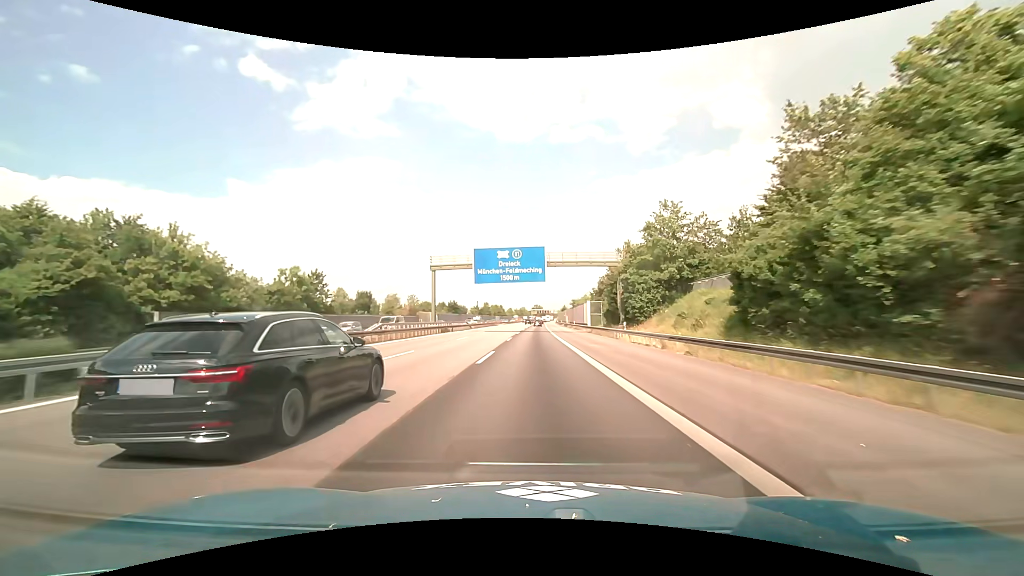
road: motorway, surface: asphalt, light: Day
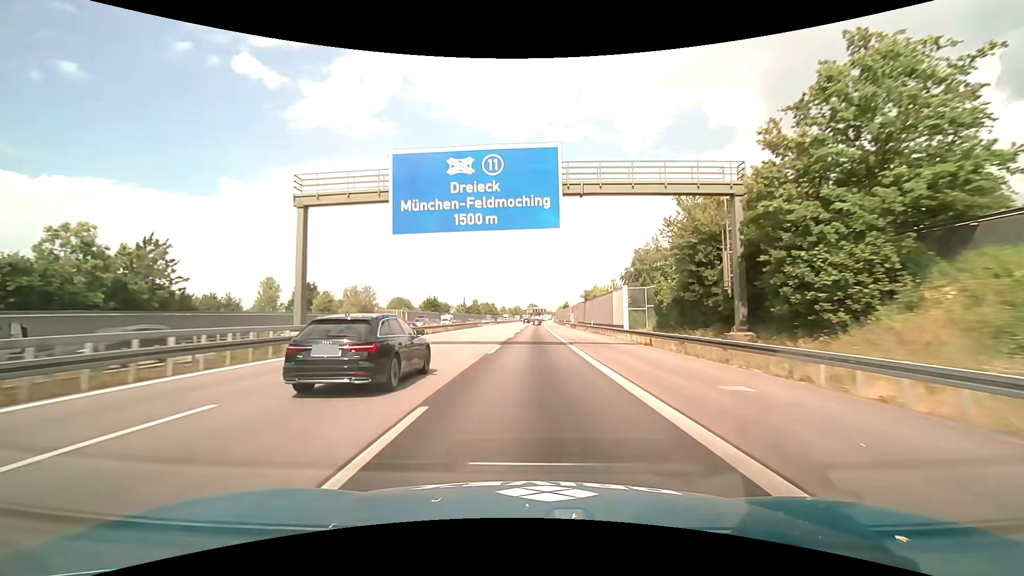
(+0.1, +31.6) m; 0°
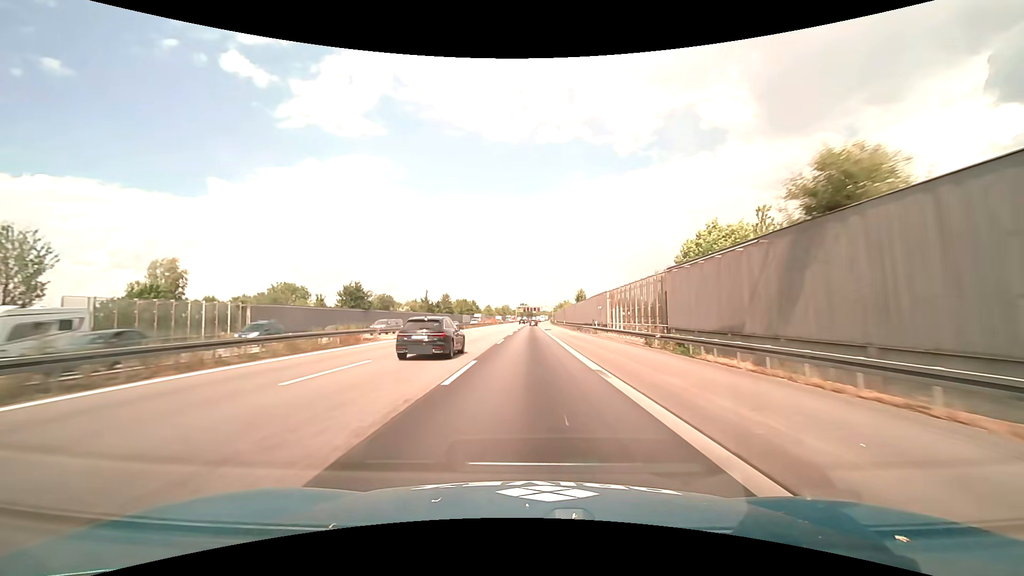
(+0.6, +63.2) m; +1°
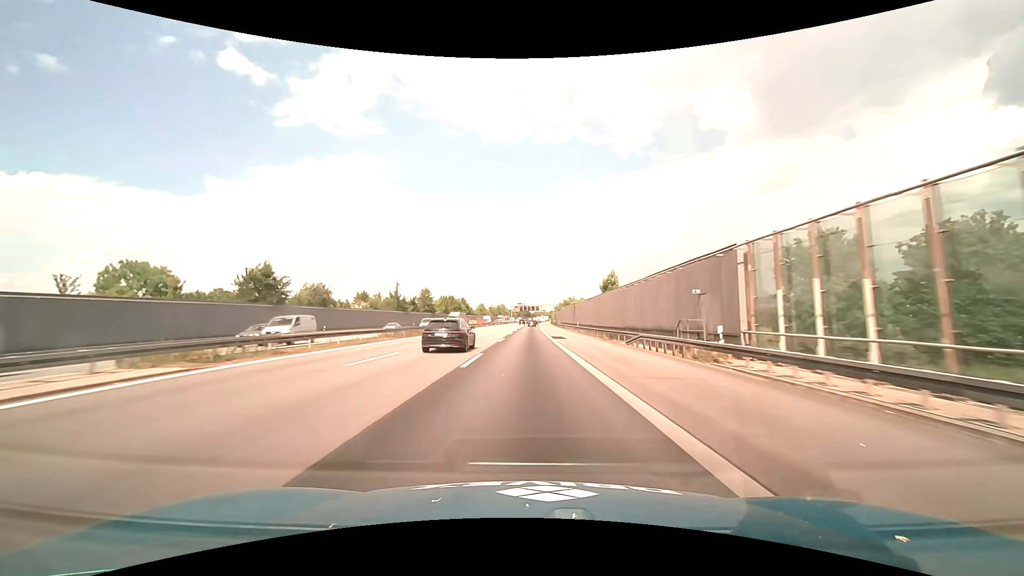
(+0.1, +31.6) m; 0°
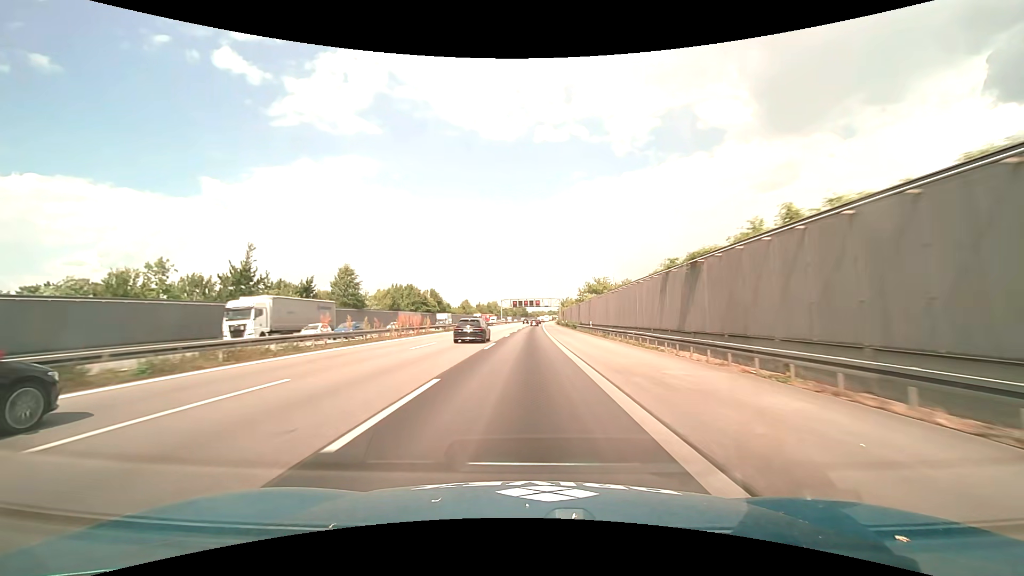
(+0.3, +63.2) m; 0°
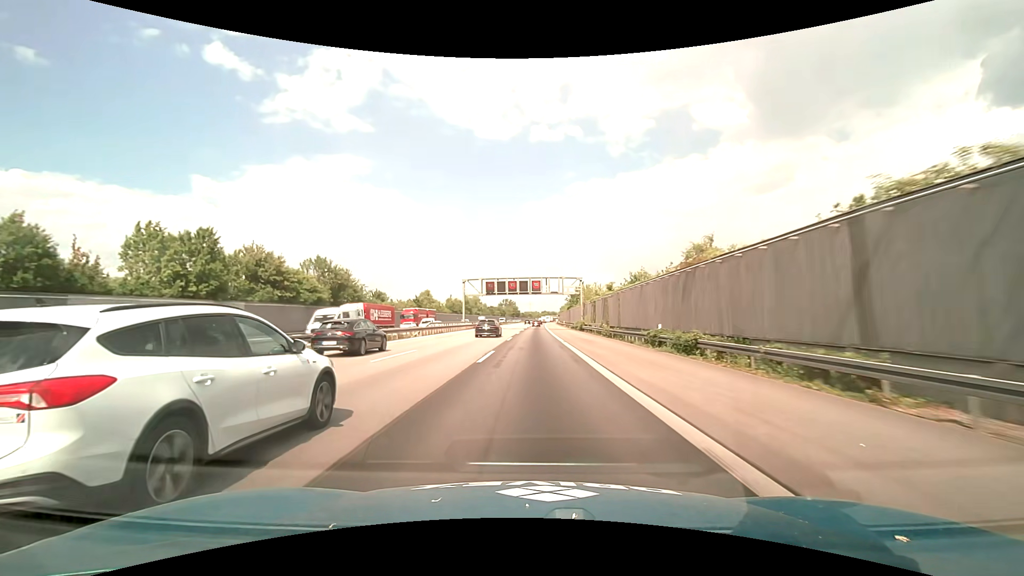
(+0.4, +78.9) m; +1°
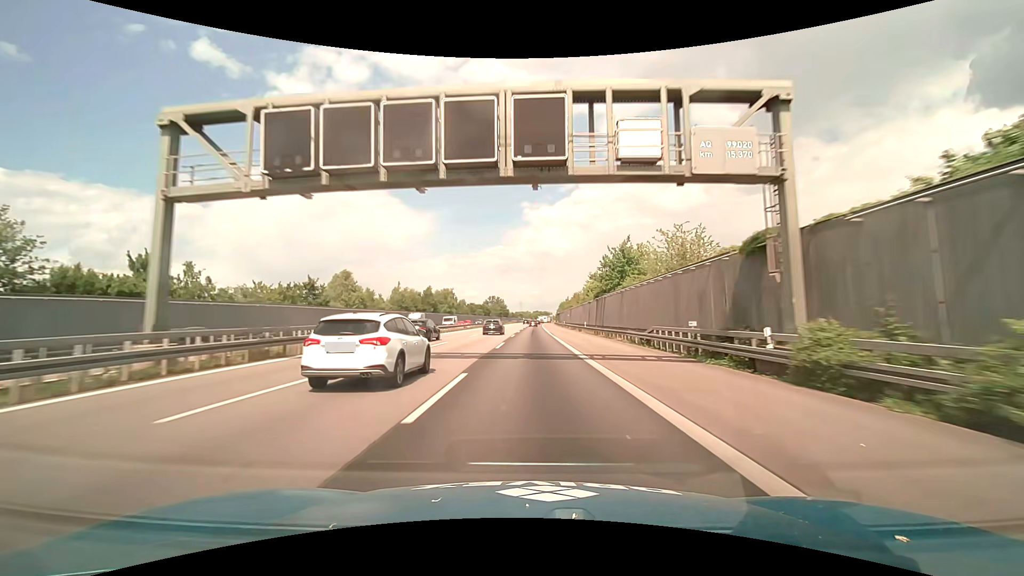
(+0.5, +63.1) m; +1°
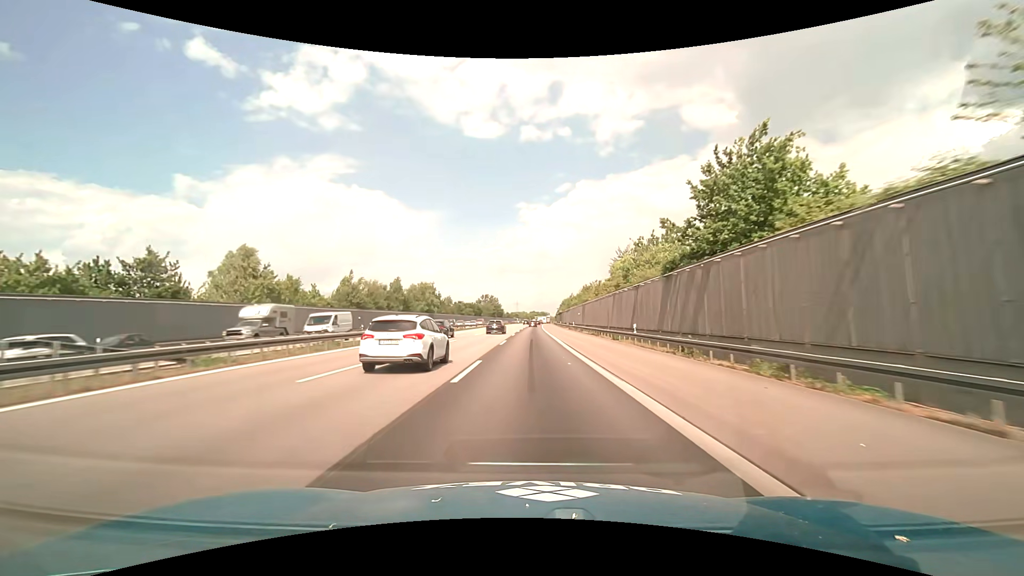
(+0.2, +31.6) m; 0°
(0, +10) (0, +20) (0, +30) (0, +40) (0, +50) (0, +60) (0, +70) (0, +80) (+1, +90) (+1, +100) m
